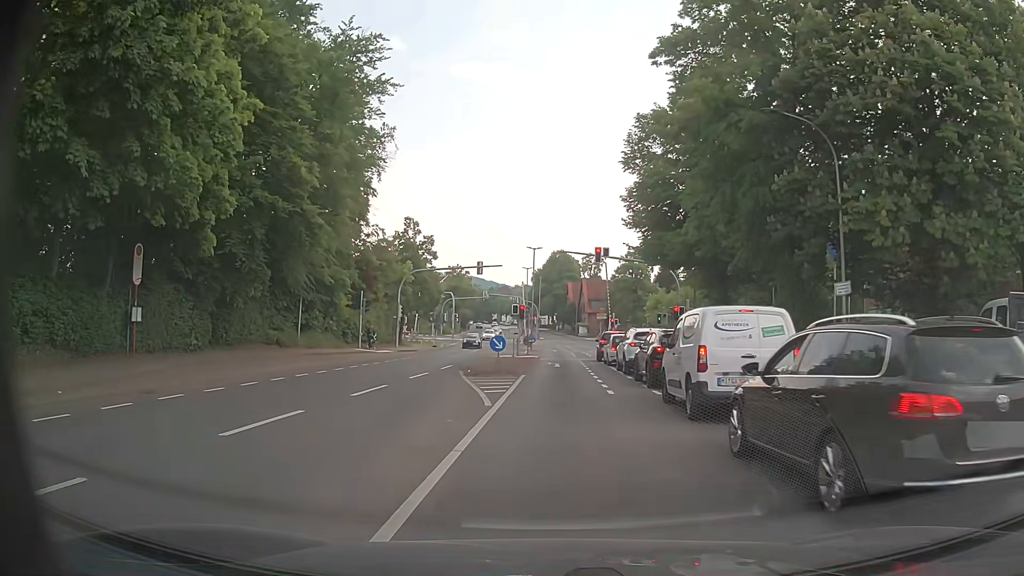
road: tertiary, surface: asphalt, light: Day
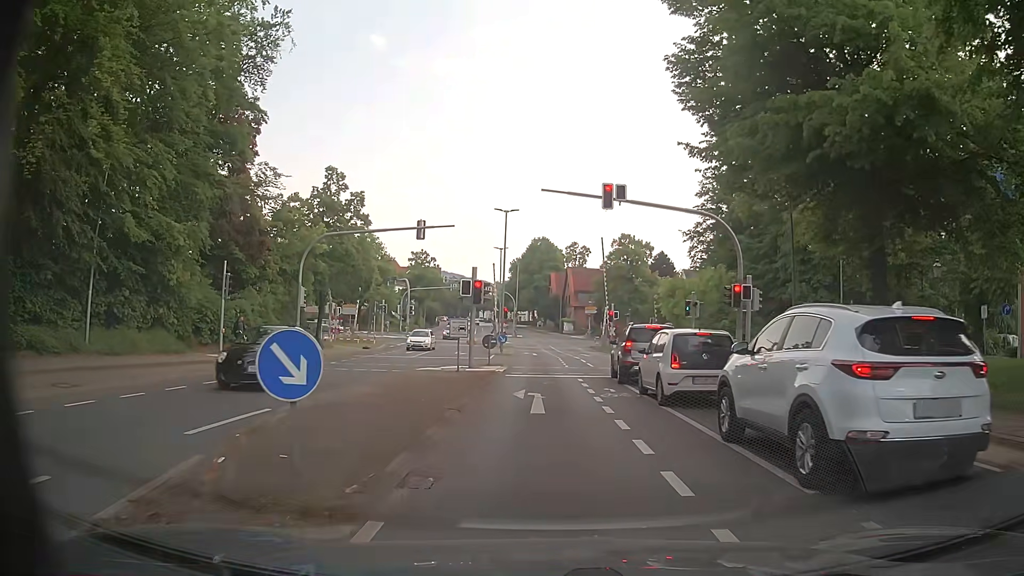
(+0.1, +18.0) m; +1°
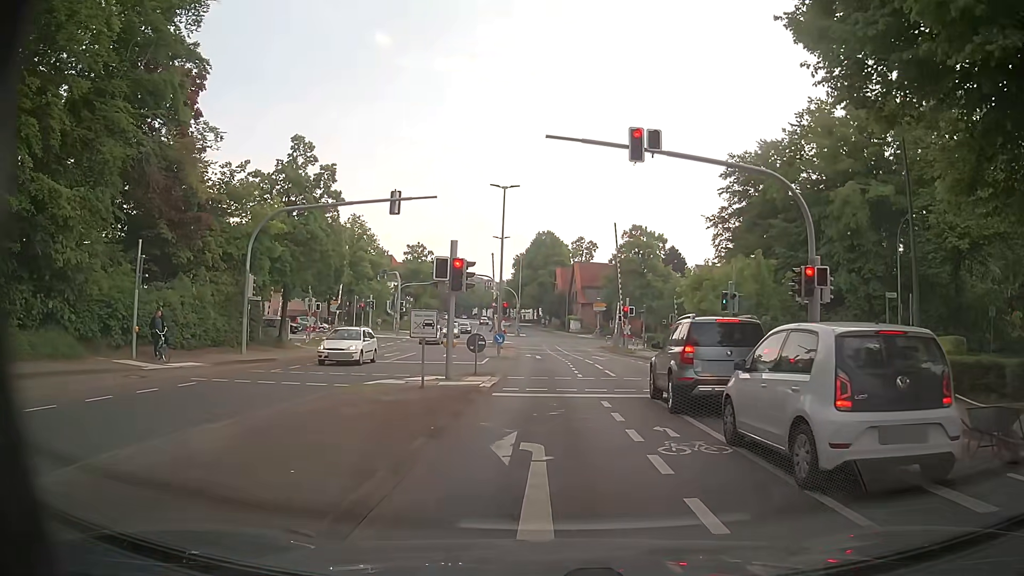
(0.0, +7.0) m; +1°
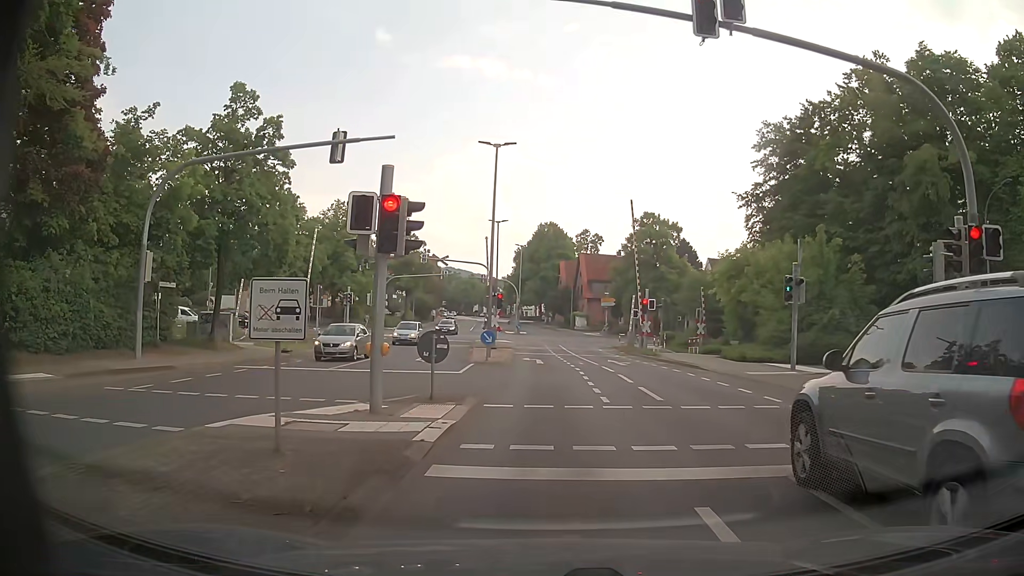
(-0.1, +8.2) m; -1°
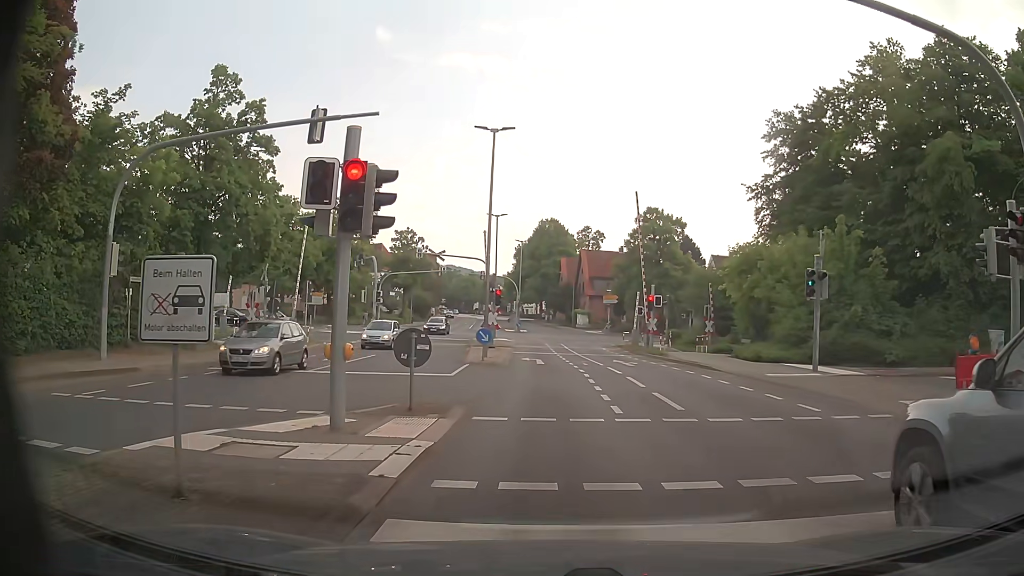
(0.0, +1.9) m; 0°
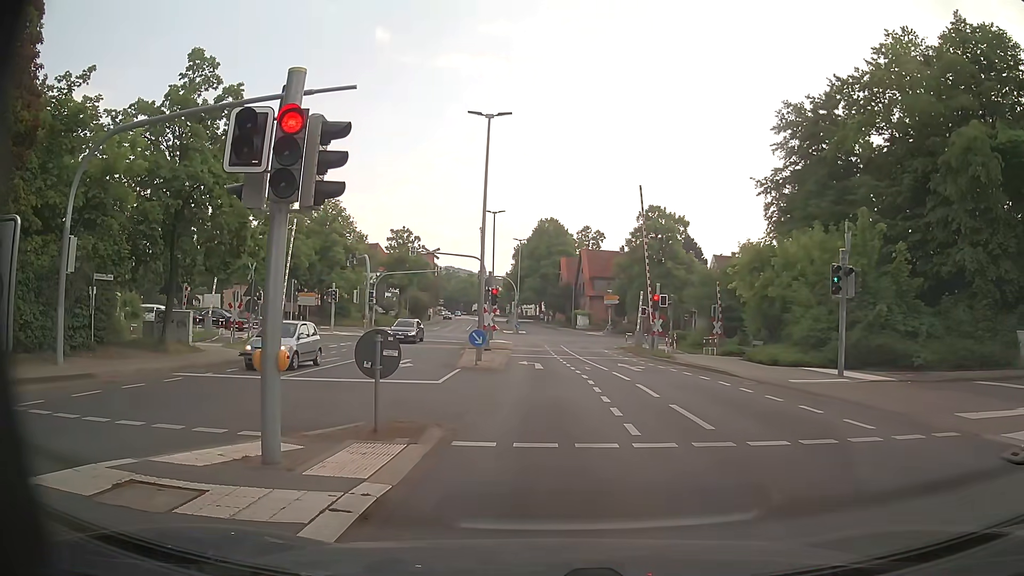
(0.0, +1.9) m; +2°
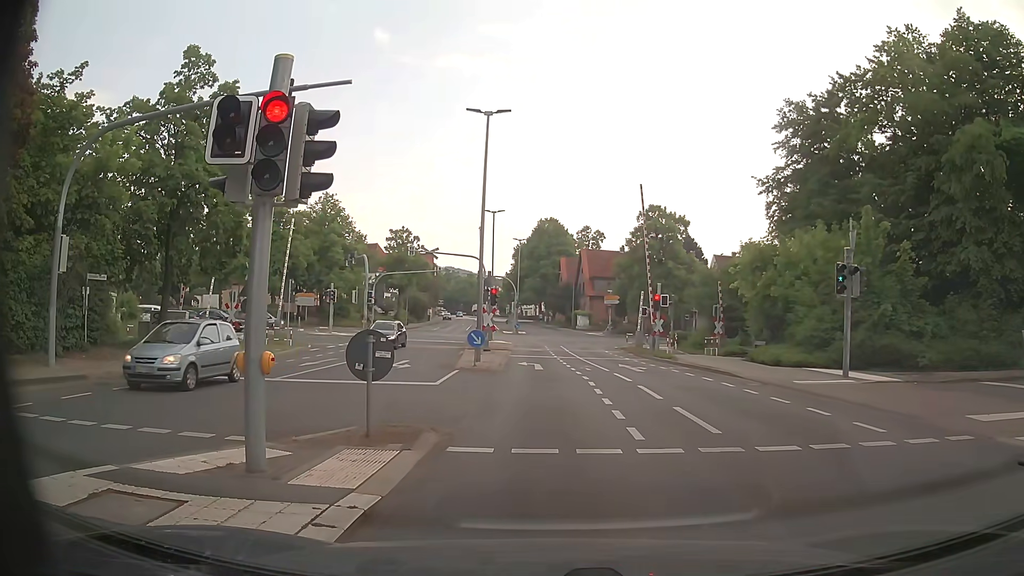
(0.0, +0.3) m; 0°
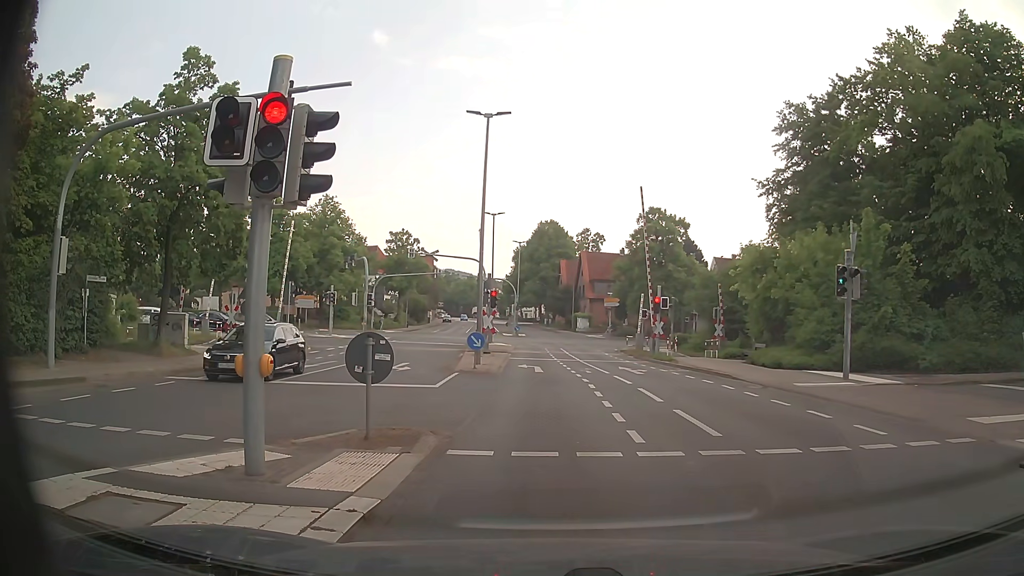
(0.0, +0.2) m; 0°
